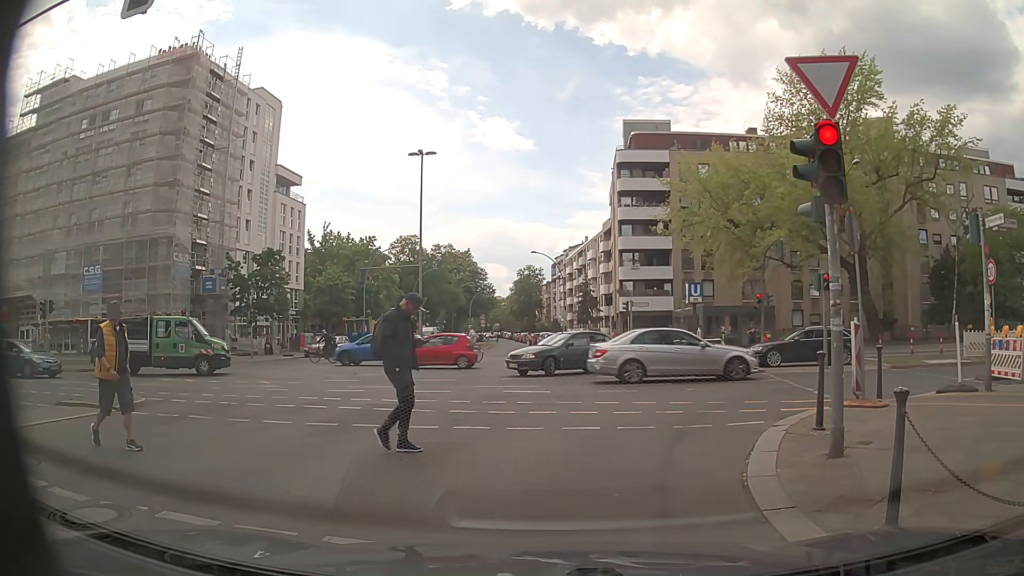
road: tertiary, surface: asphalt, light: Day
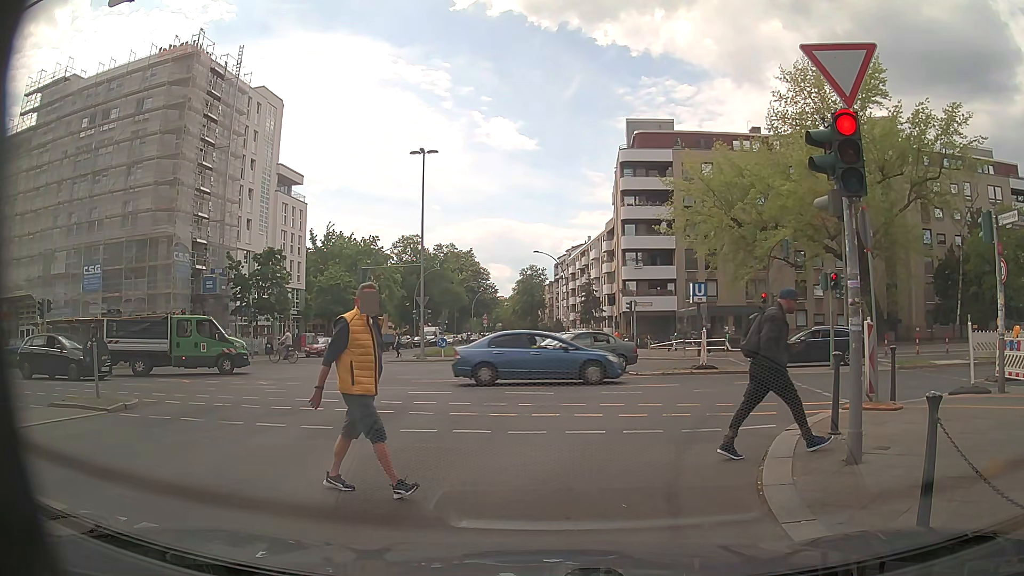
(0.0, +0.4) m; 0°
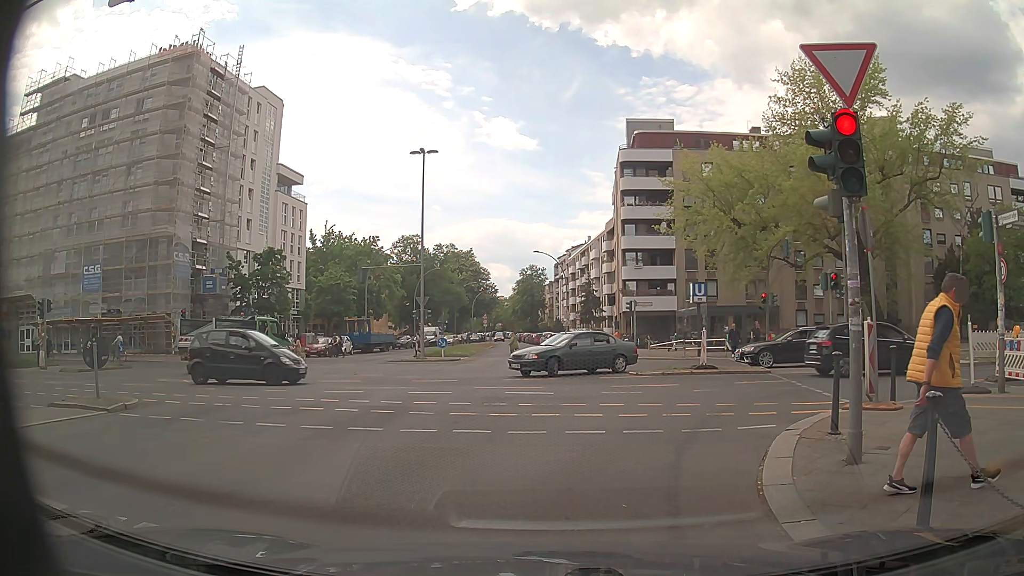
(0.0, 0.0) m; 0°
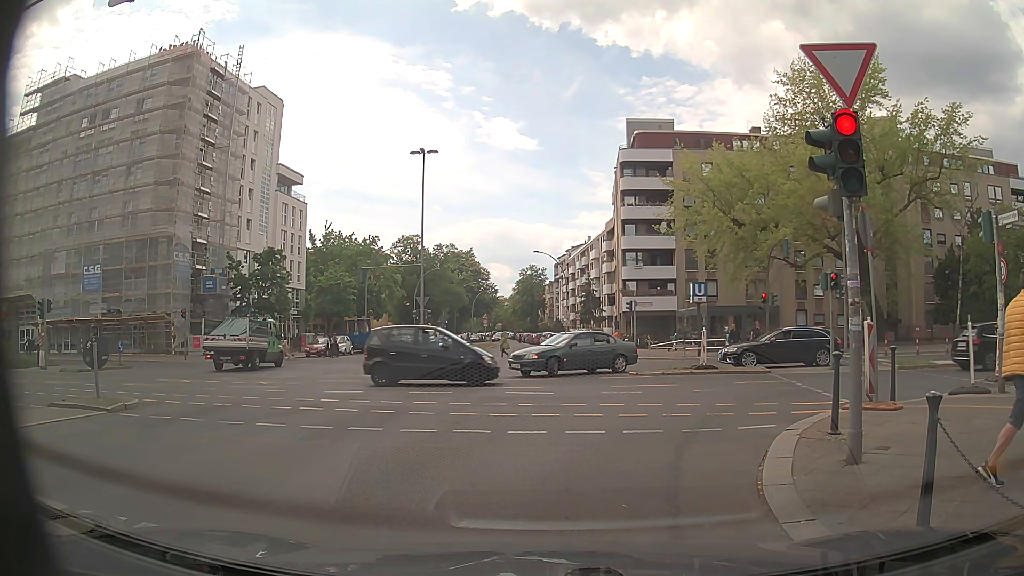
(0.0, 0.0) m; 0°
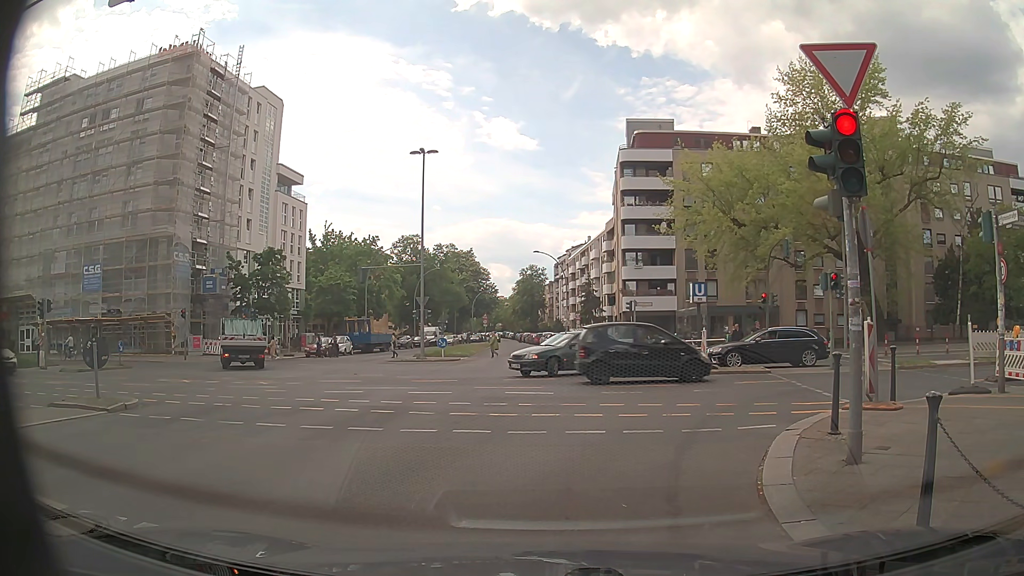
(0.0, 0.0) m; 0°
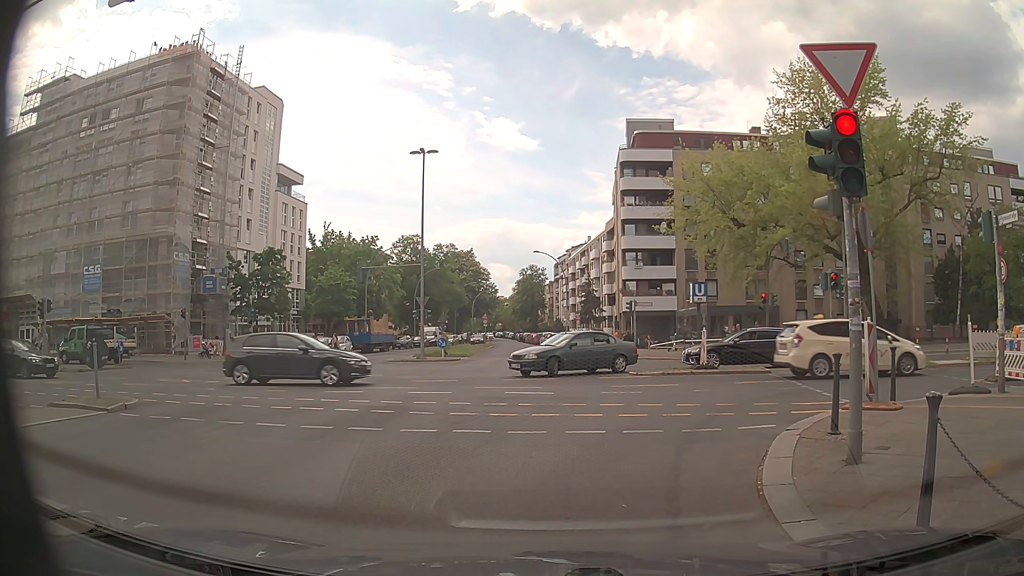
(0.0, 0.0) m; 0°
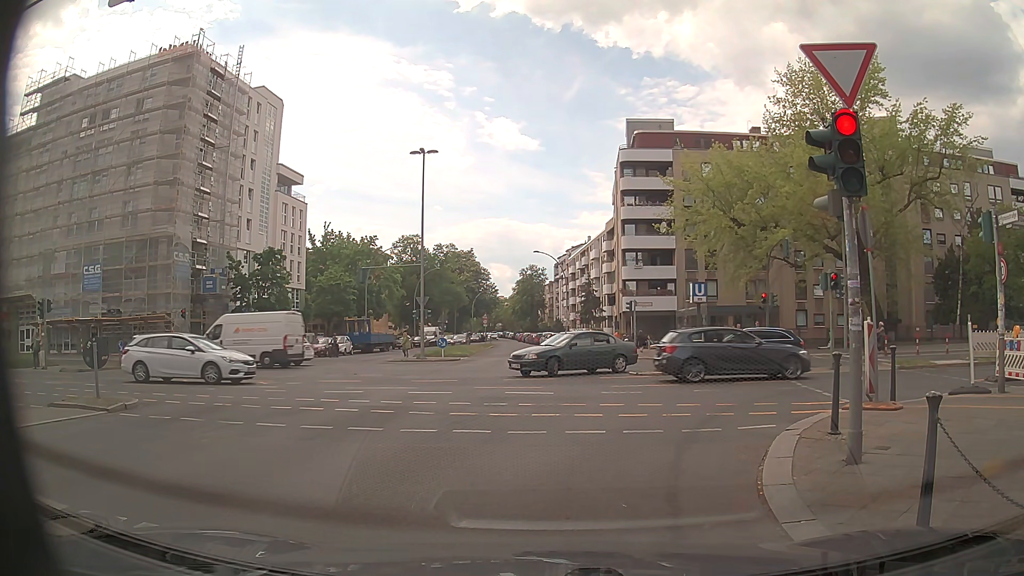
(0.0, 0.0) m; 0°
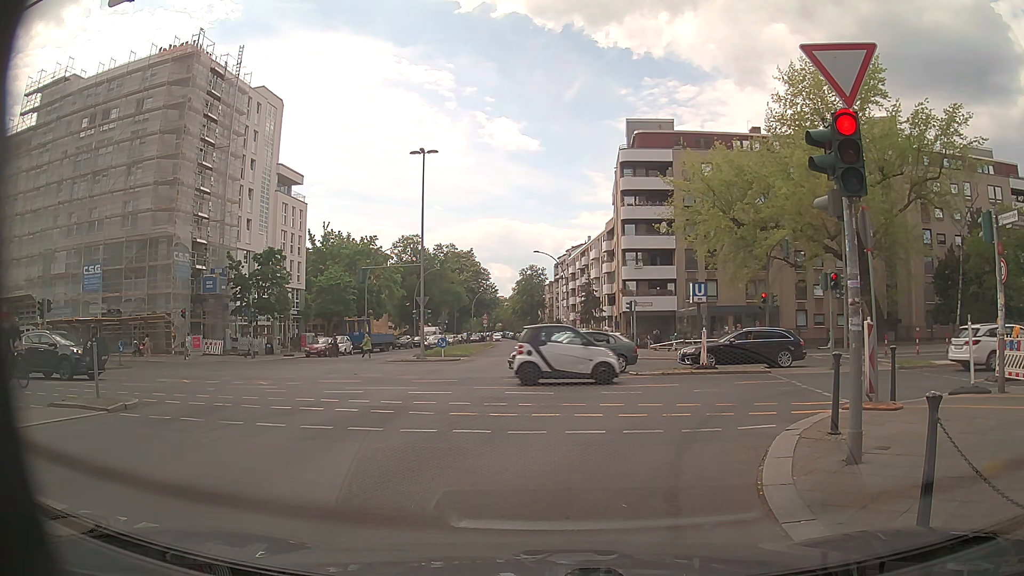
(0.0, 0.0) m; 0°
